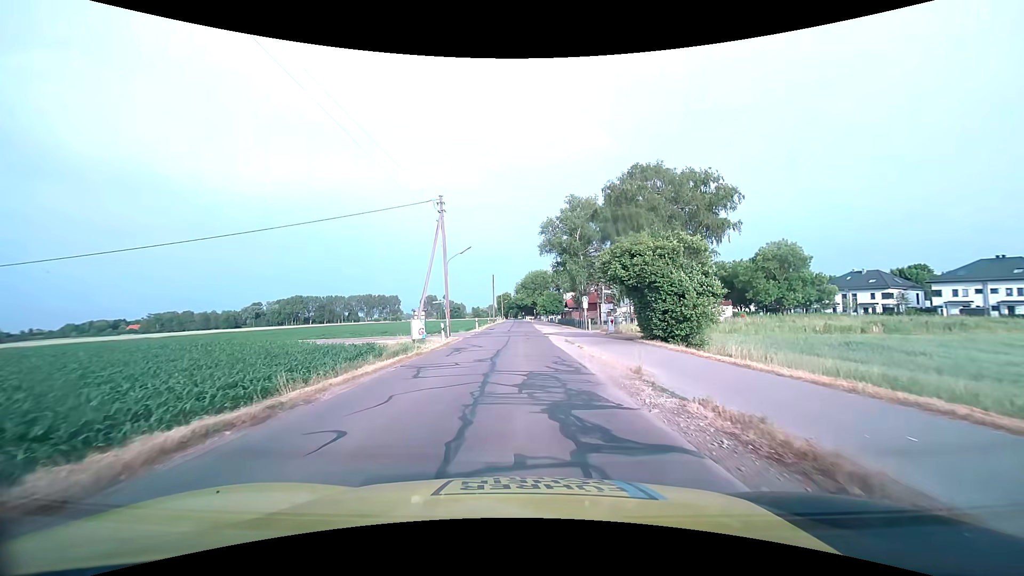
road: tertiary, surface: asphalt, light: Day
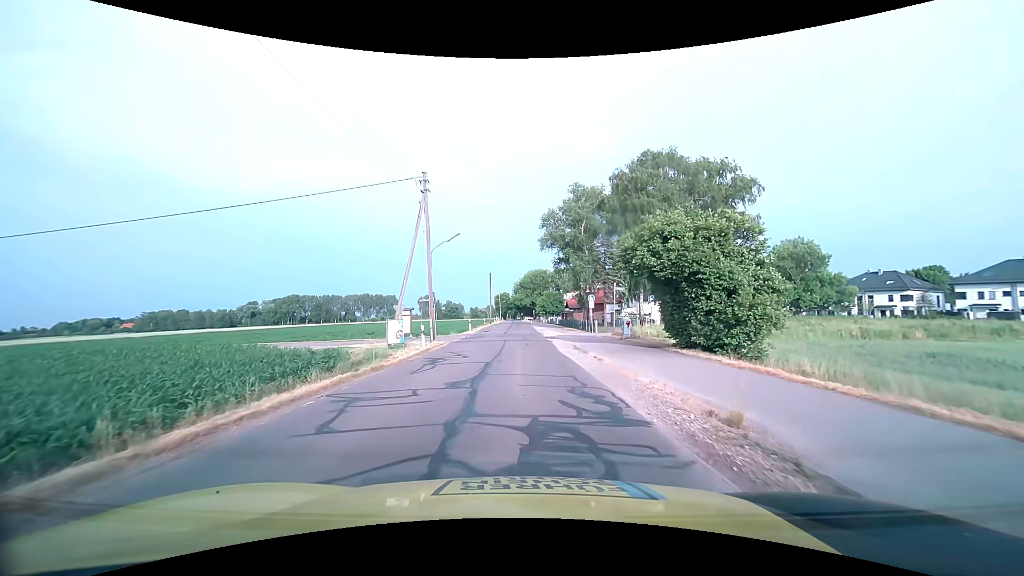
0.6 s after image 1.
(0.0, +5.4) m; 0°
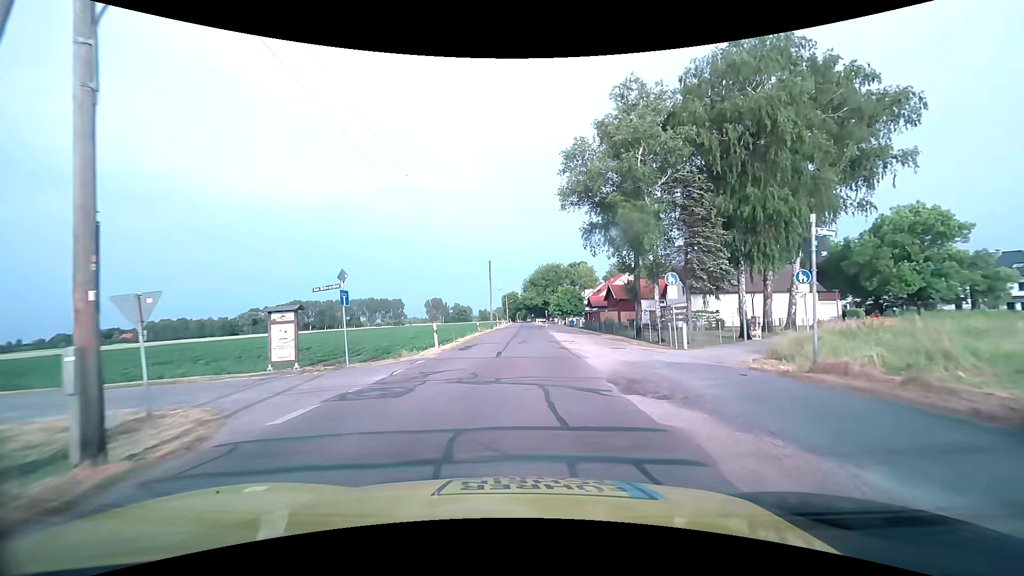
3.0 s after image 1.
(0.0, +22.1) m; -1°
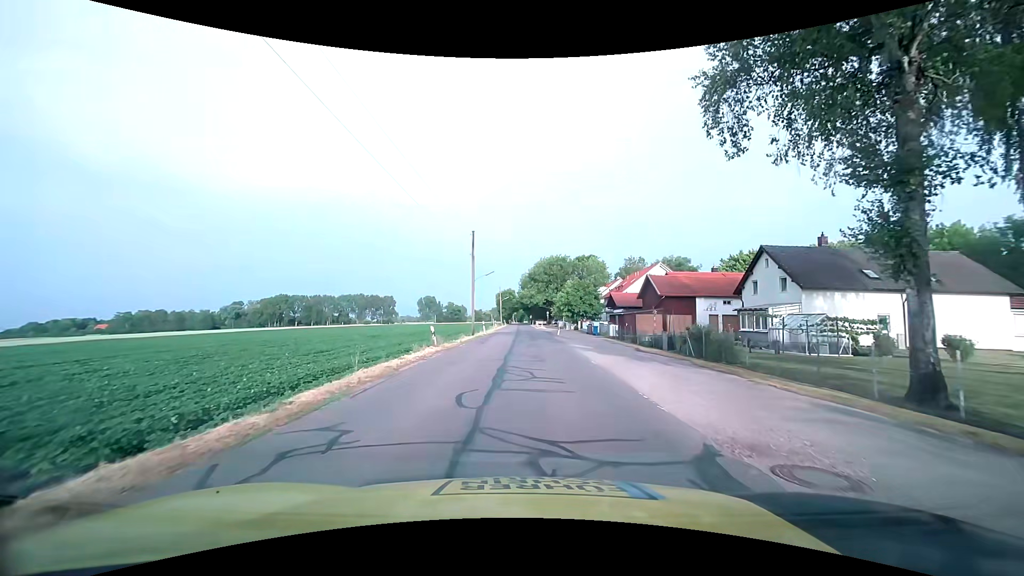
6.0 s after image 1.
(-0.3, +23.4) m; 0°
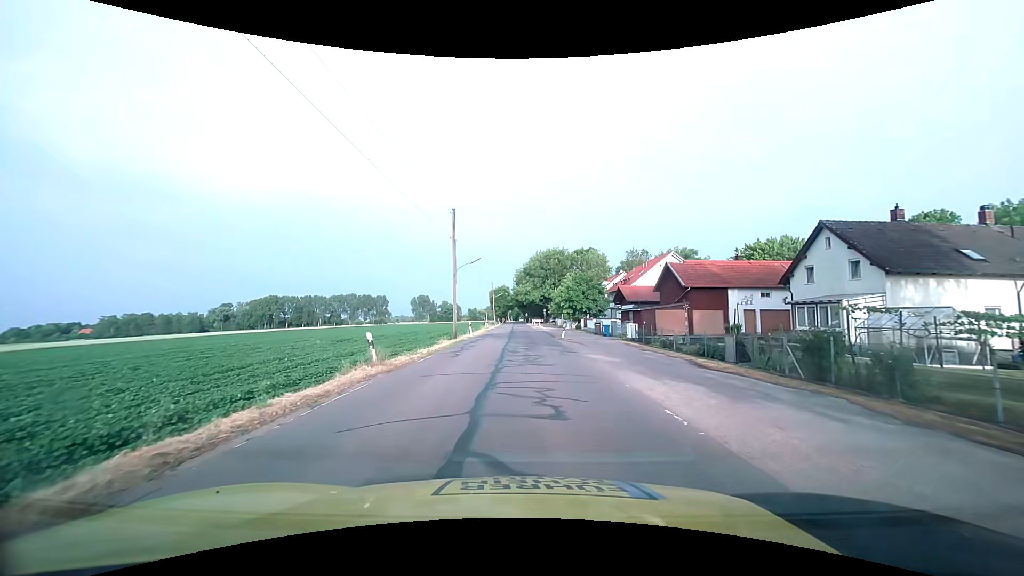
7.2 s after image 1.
(0.0, +8.9) m; 0°
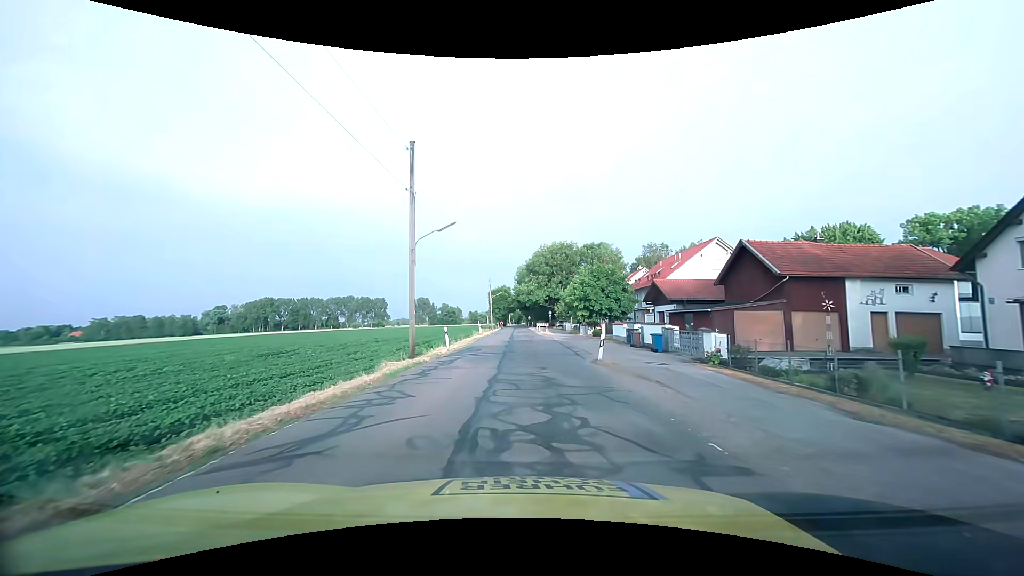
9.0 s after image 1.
(0.0, +14.2) m; 0°
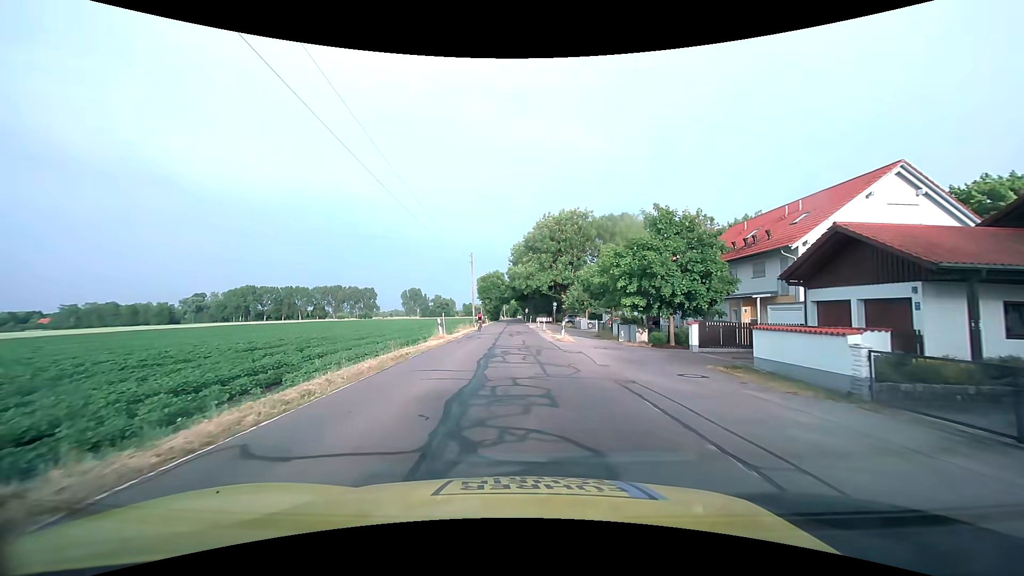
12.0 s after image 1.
(+0.2, +25.0) m; +1°
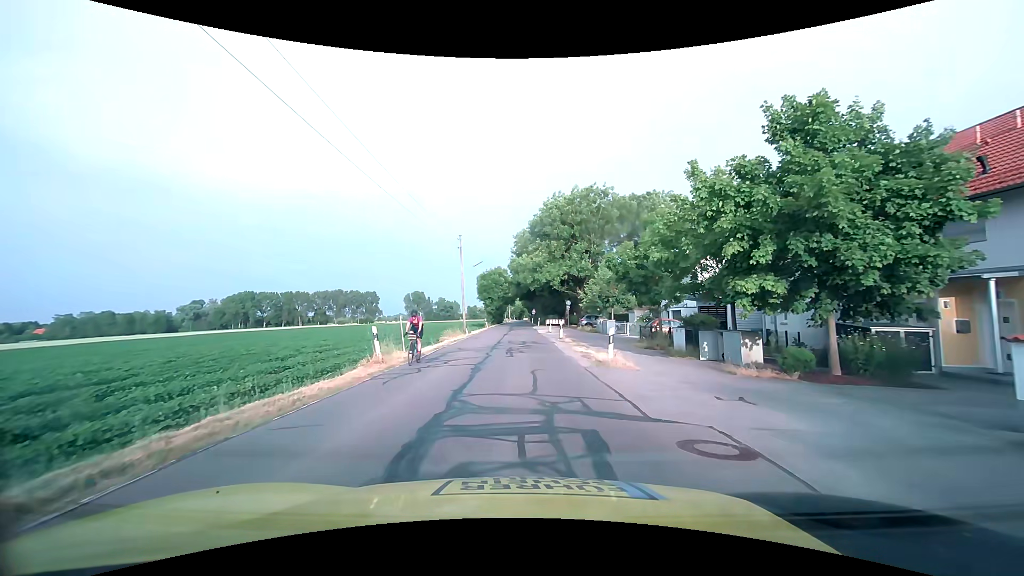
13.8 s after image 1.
(0.0, +13.7) m; 0°
(0, +10) (-1, +20) (-1, +30) (-1, +40) (-1, +50) (-2, +60) (-2, +70) (-2, +80) (-2, +90) (-3, +100) m
